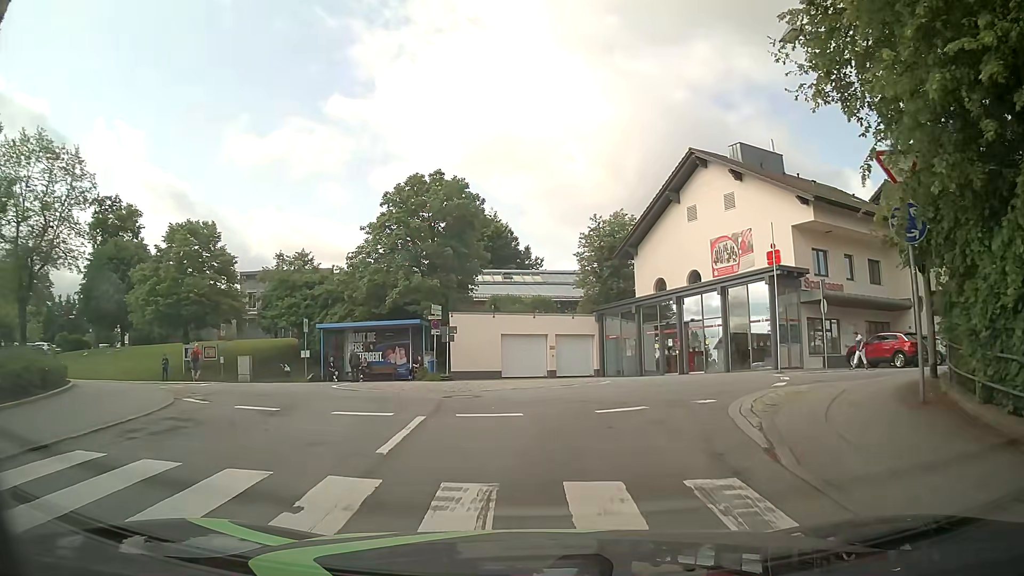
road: unclassified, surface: asphalt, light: Day
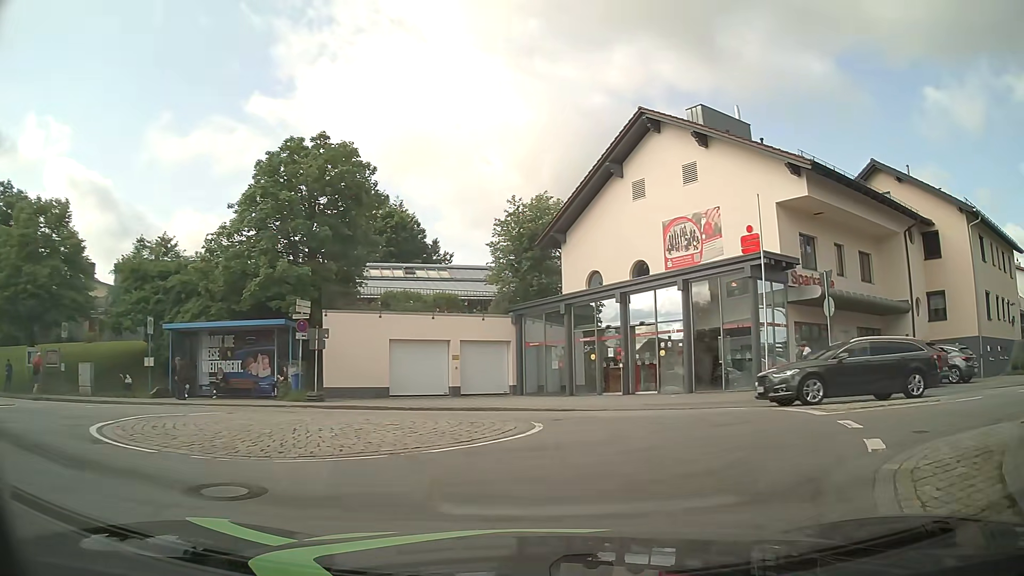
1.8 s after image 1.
(+0.3, +7.7) m; +6°
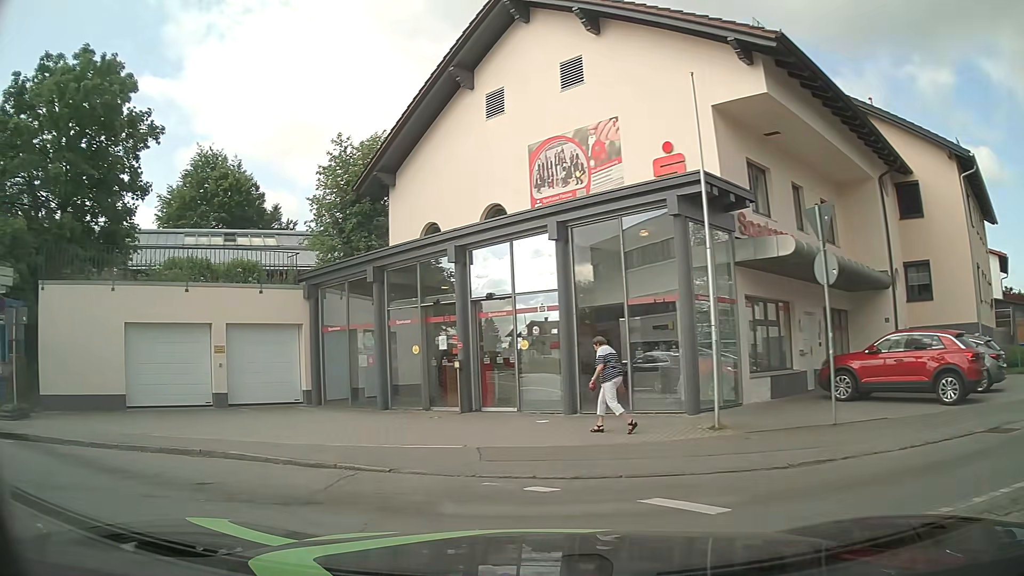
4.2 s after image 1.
(+1.9, +9.0) m; +12°
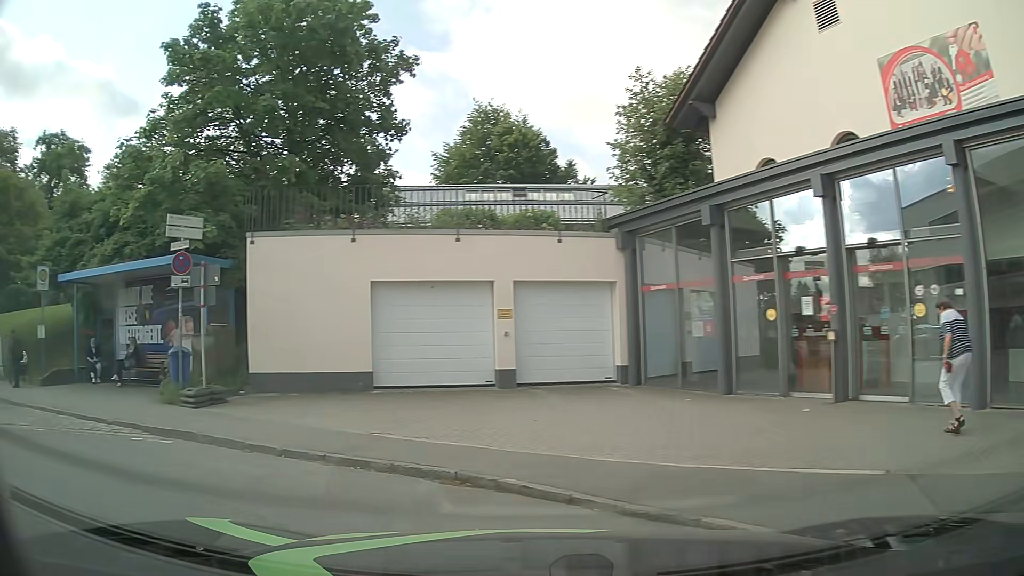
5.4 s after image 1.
(-0.9, +4.0) m; -26°
